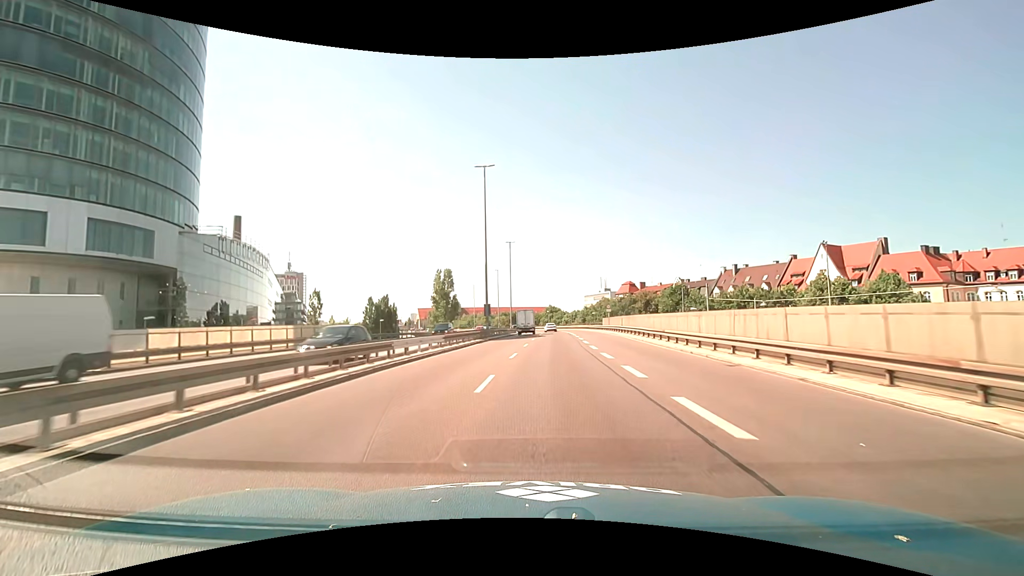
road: trunk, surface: asphalt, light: Day
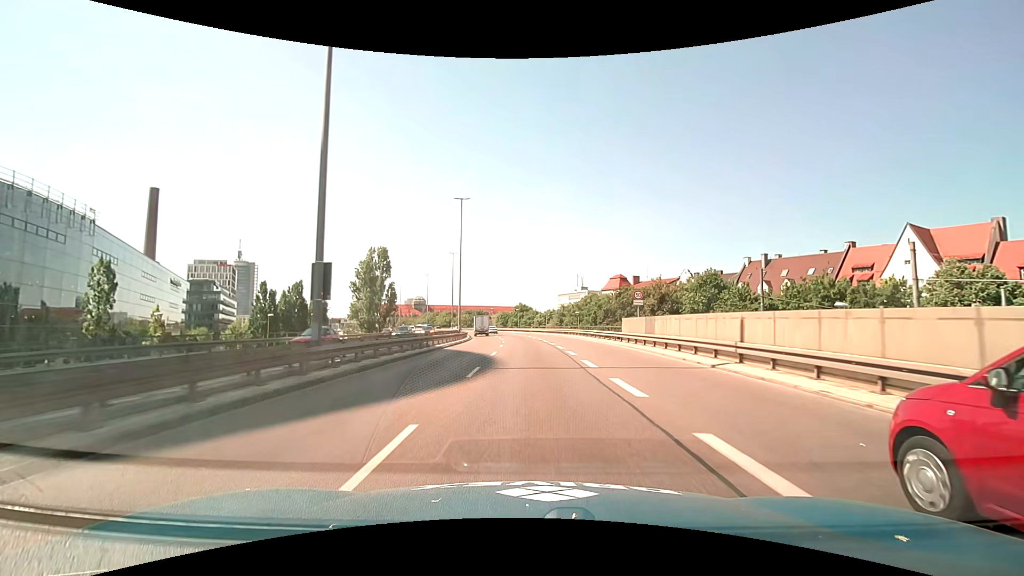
(+1.6, +32.9) m; +4°
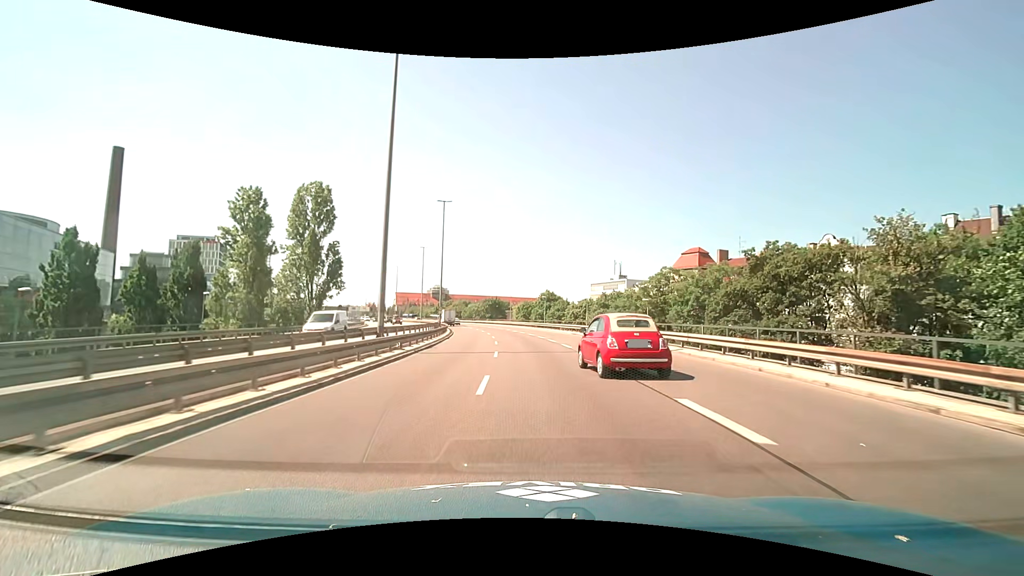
(-1.0, +39.4) m; -3°
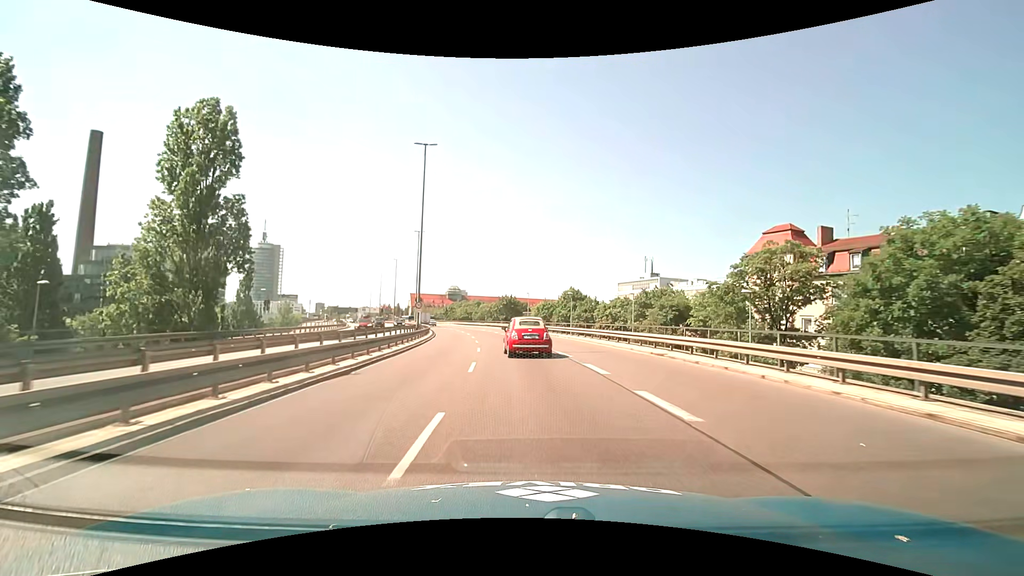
(-0.3, +22.7) m; -2°
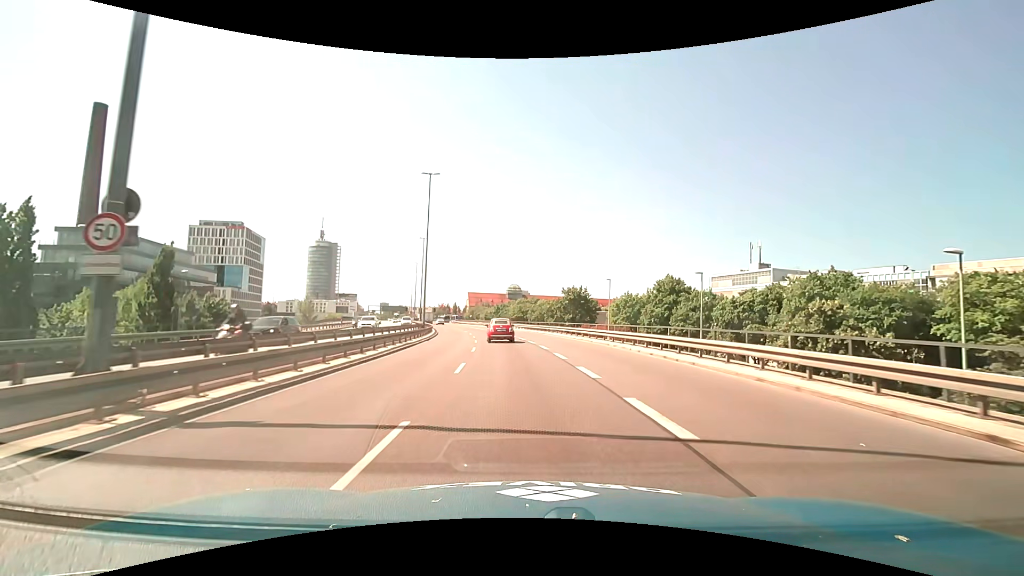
(-2.3, +36.6) m; -8°
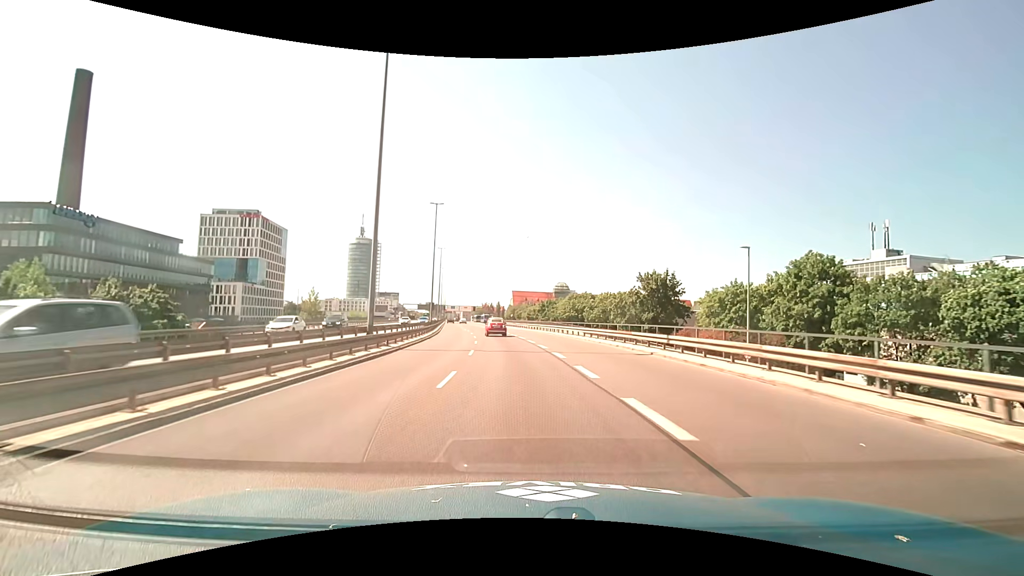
(-1.3, +30.0) m; -5°
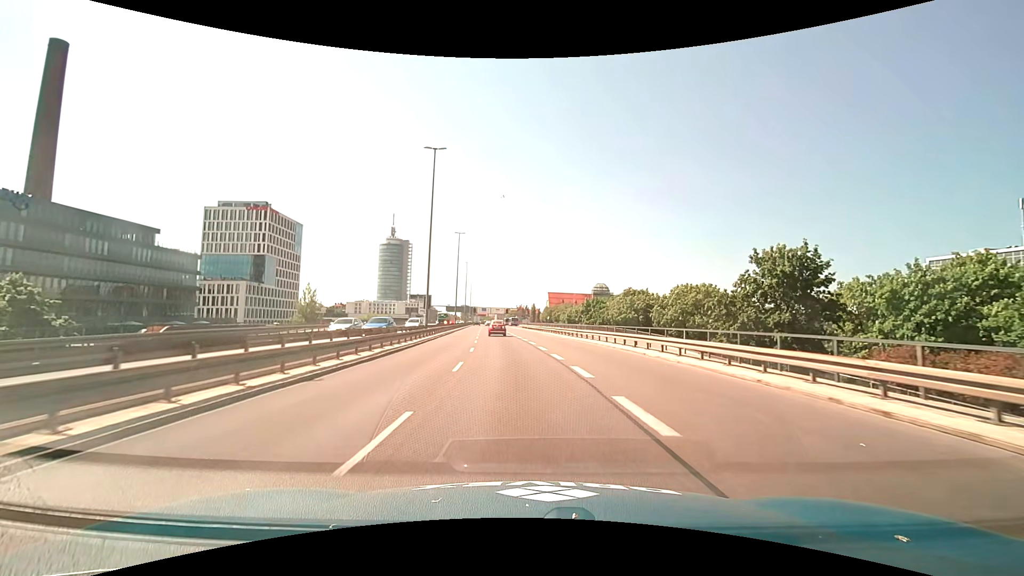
(-0.8, +23.7) m; -4°
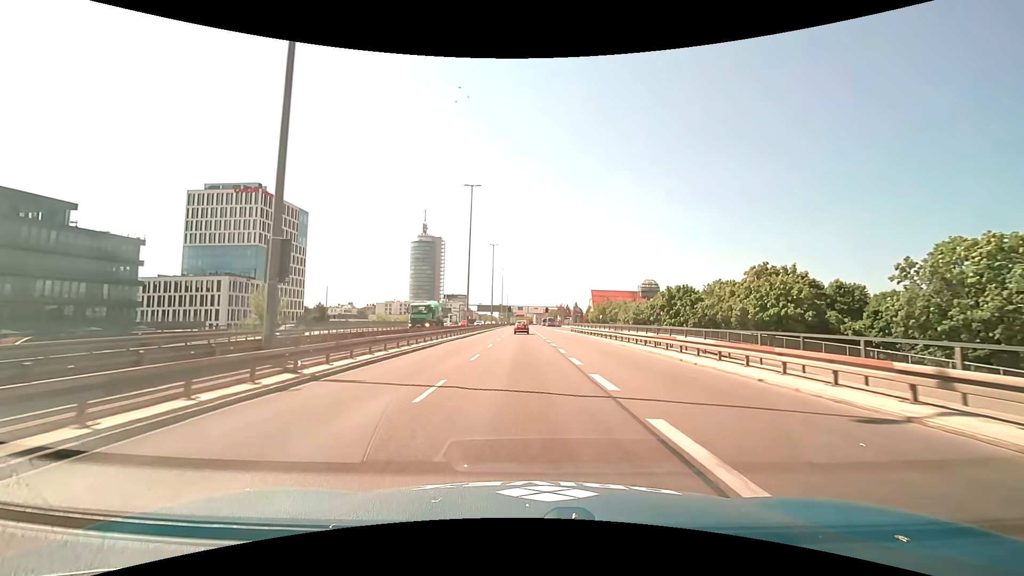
(-1.5, +32.1) m; -5°
(0, +10) (0, +20) (0, +30) (-1, +40) (-1, +50) (-1, +60) (-1, +70) (-1, +80) (-1, +90) (-2, +100) m
